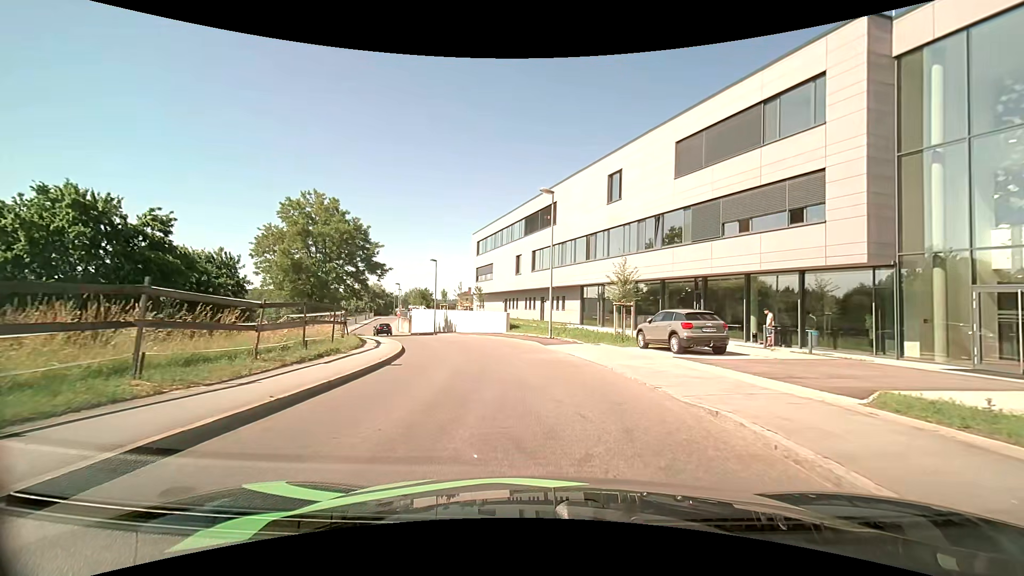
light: Day
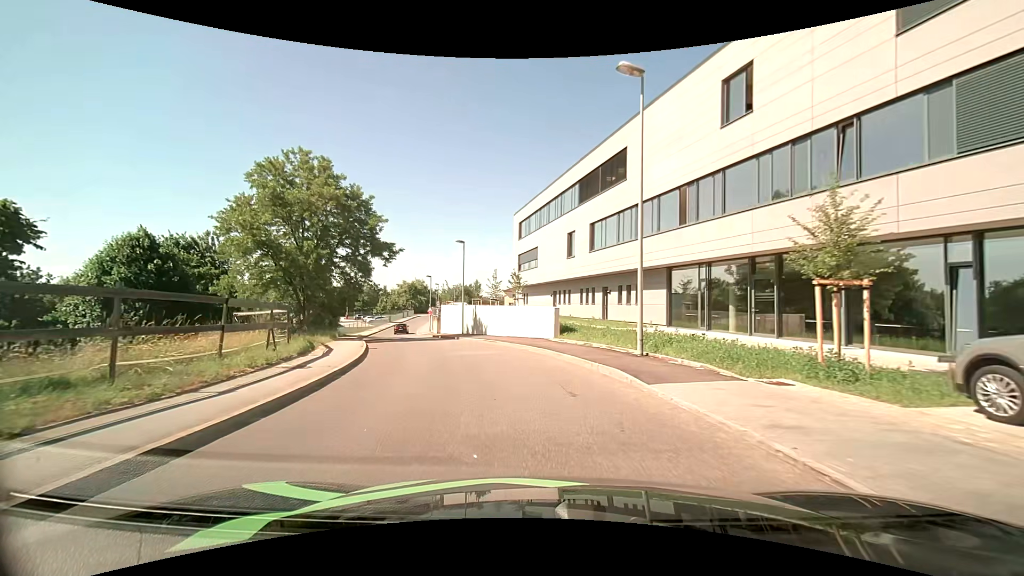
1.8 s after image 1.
(-0.6, +13.2) m; -6°
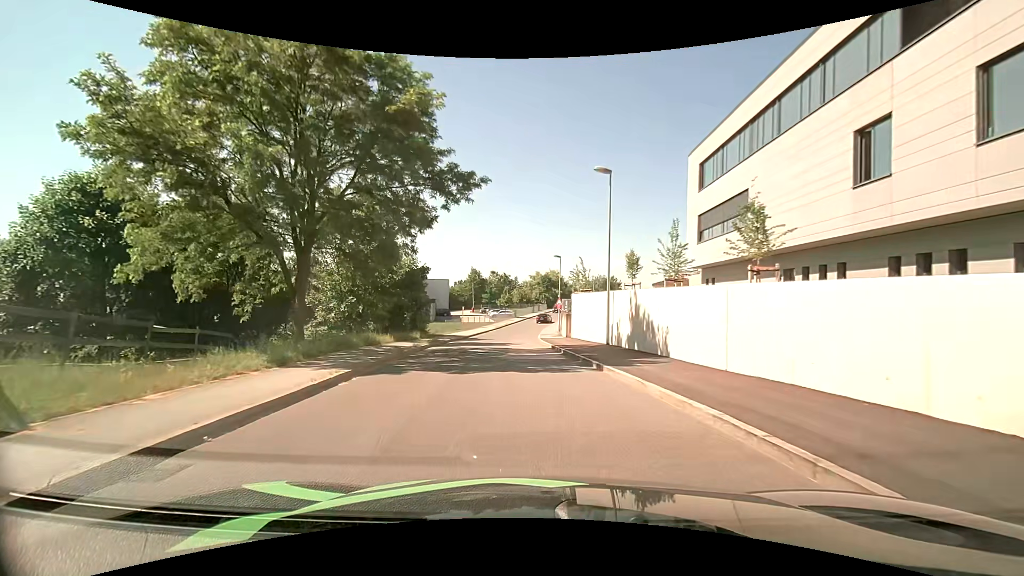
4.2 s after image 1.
(-2.8, +20.3) m; -16°
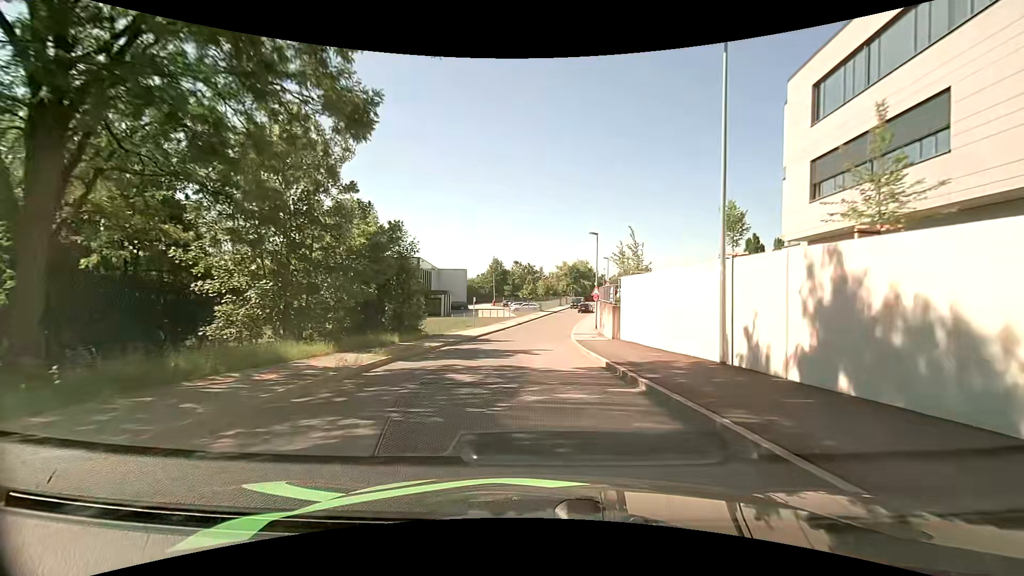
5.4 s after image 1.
(-0.3, +10.9) m; -3°
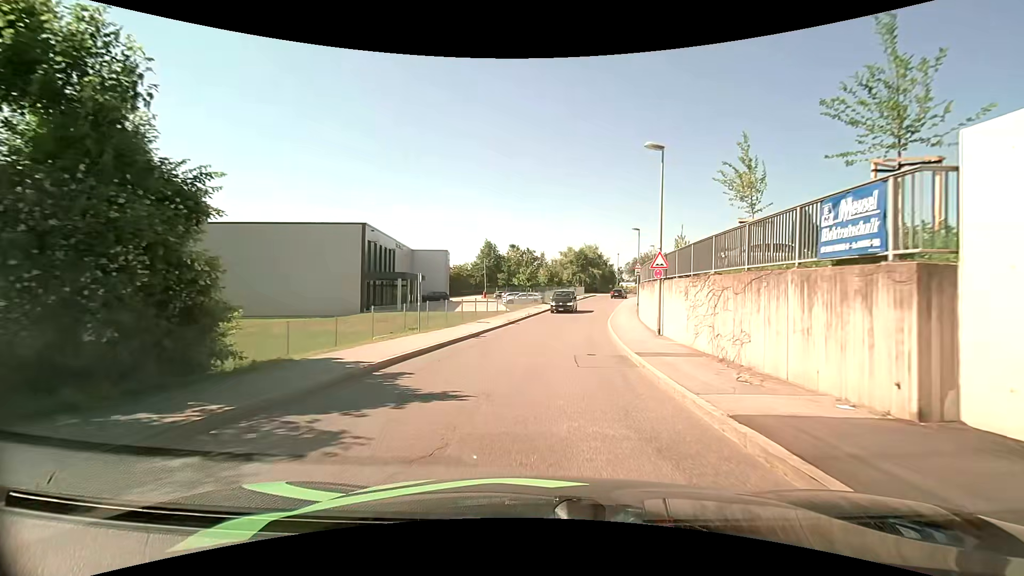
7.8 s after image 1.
(-0.3, +20.3) m; 0°
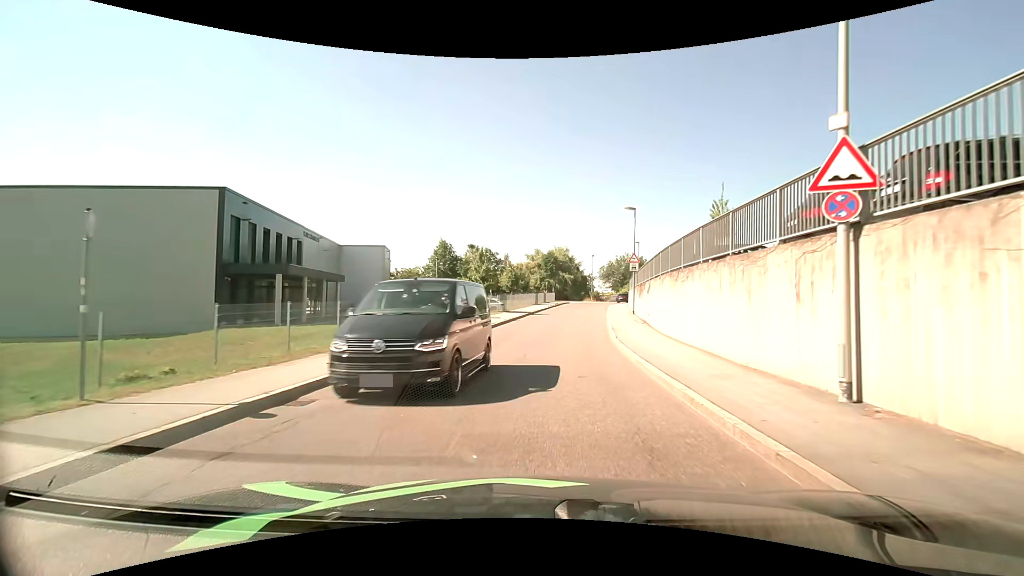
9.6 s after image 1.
(+0.4, +14.6) m; +3°
(0, +10) (+1, +20) (+2, +30) (+3, +40) (+5, +50) (+6, +60) (+9, +69) (+14, +78) (+21, +84) (+31, +88) m
